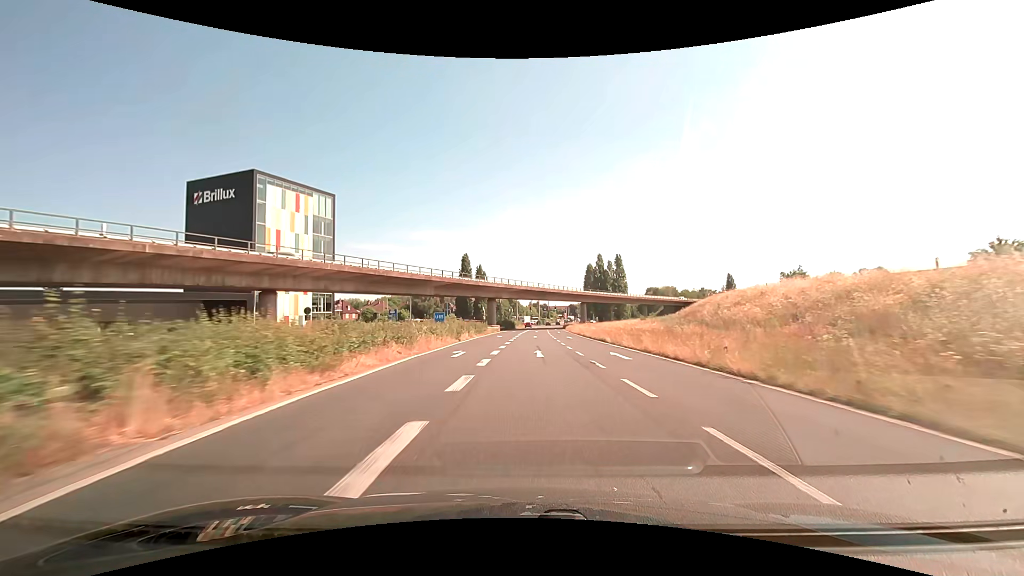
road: trunk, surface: asphalt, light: Day
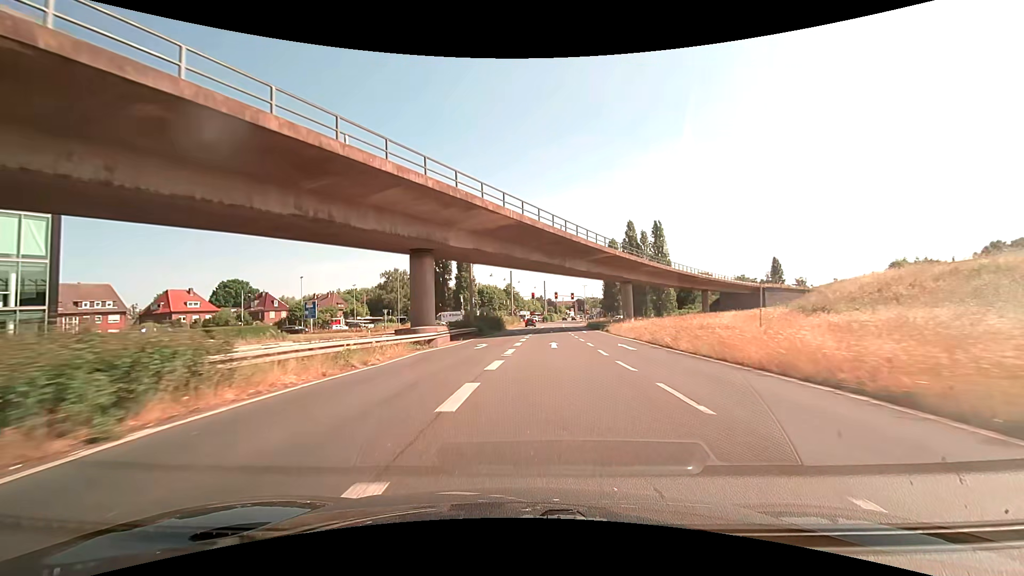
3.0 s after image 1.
(+0.8, +56.9) m; 0°
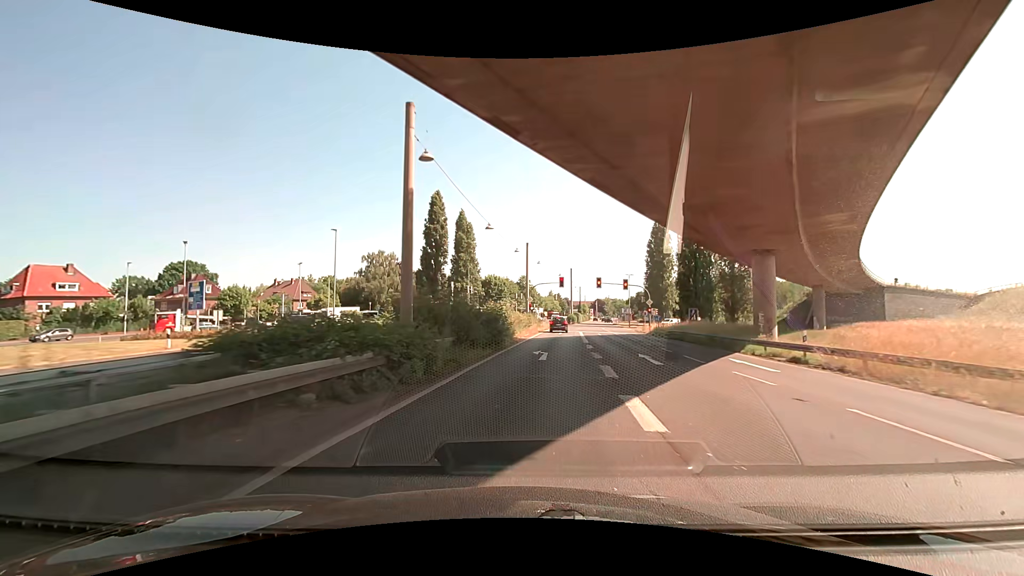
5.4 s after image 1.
(-0.8, +36.4) m; 0°
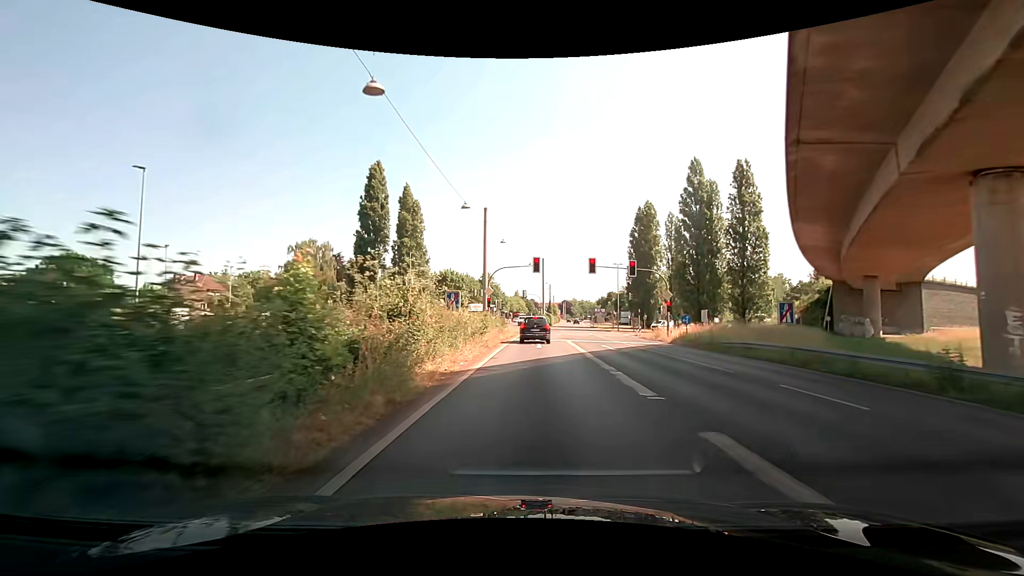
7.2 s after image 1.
(0.0, +20.9) m; +2°
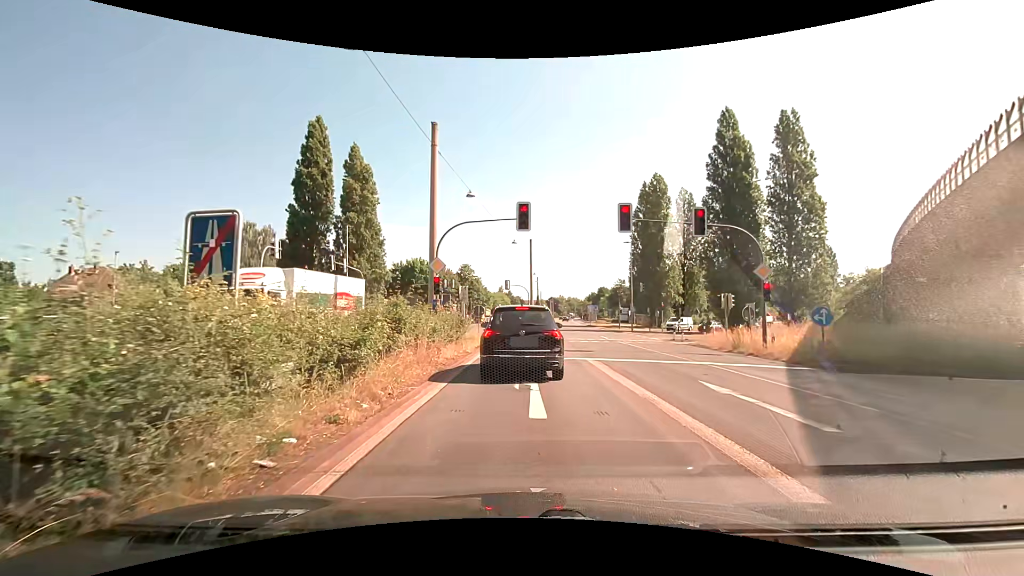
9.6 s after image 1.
(+0.3, +18.1) m; +1°
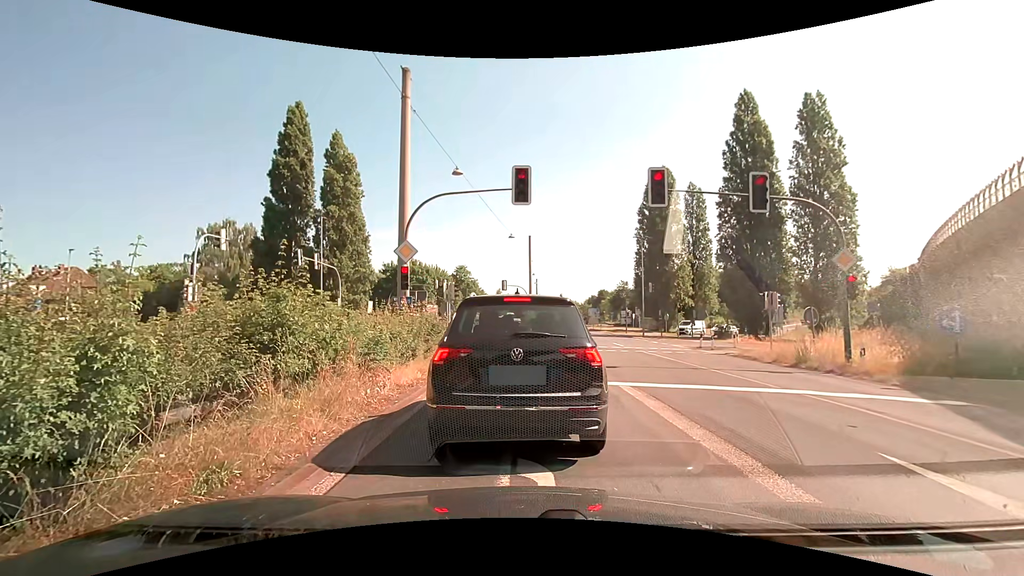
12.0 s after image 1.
(+0.1, +5.4) m; +3°
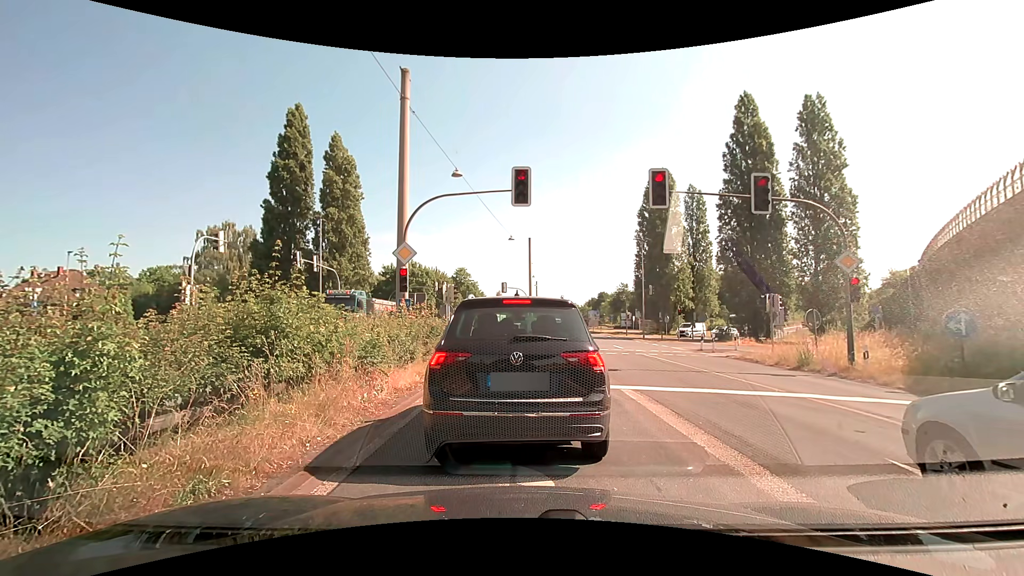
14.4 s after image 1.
(0.0, +0.2) m; 0°
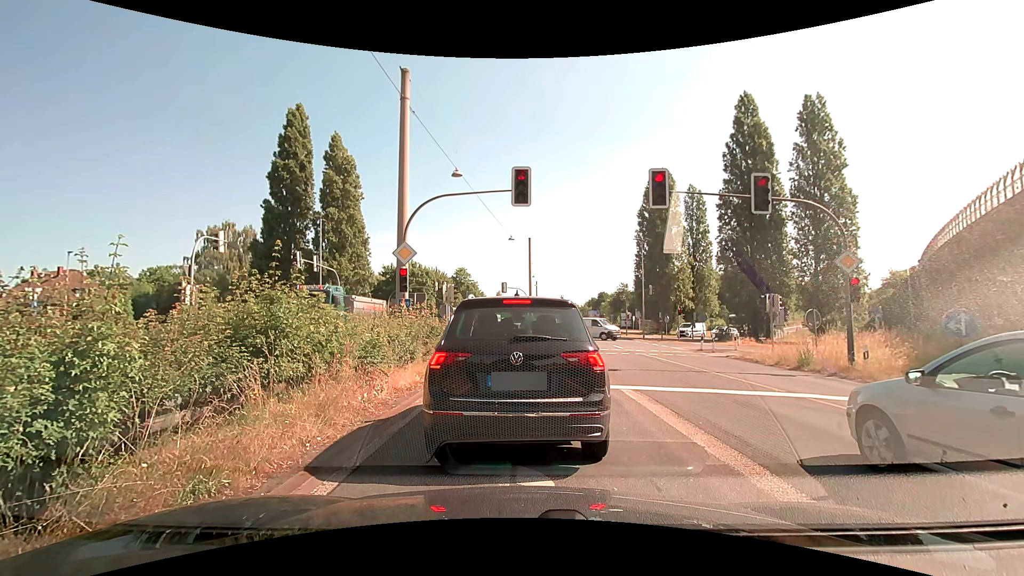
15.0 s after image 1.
(0.0, 0.0) m; 0°
